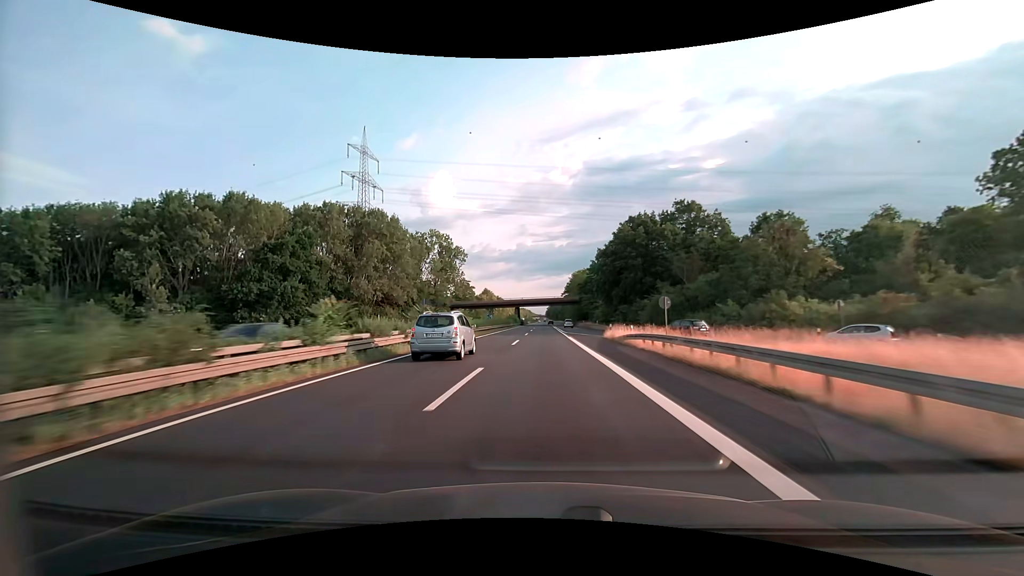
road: trunk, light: Day
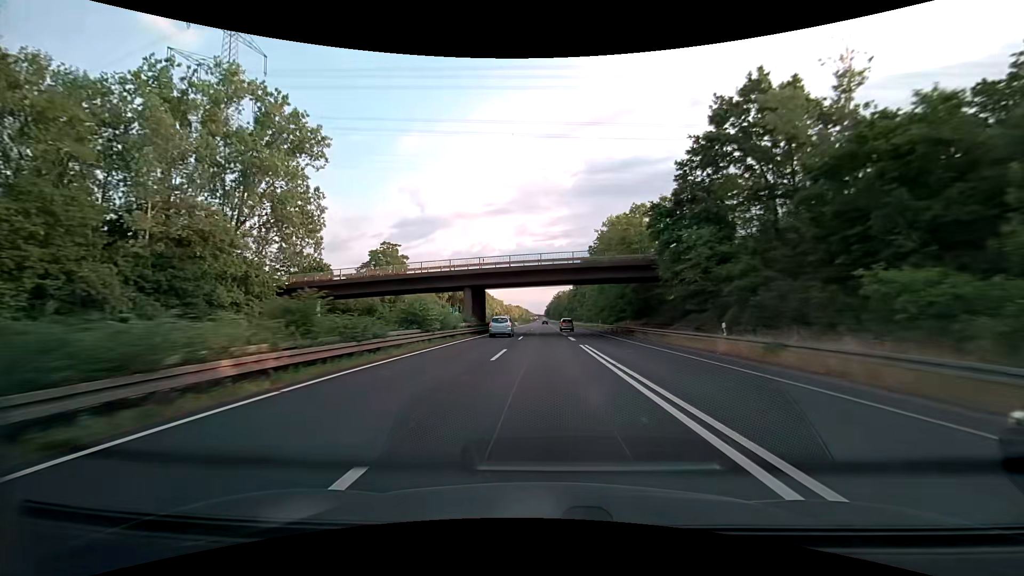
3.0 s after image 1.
(0.0, +82.5) m; 0°
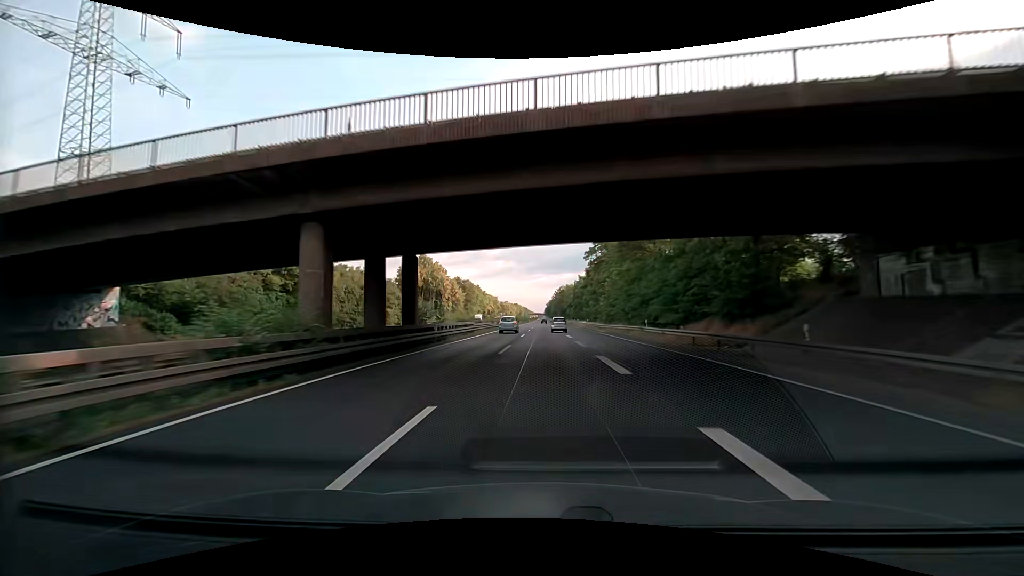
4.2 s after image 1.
(0.0, +32.9) m; 0°
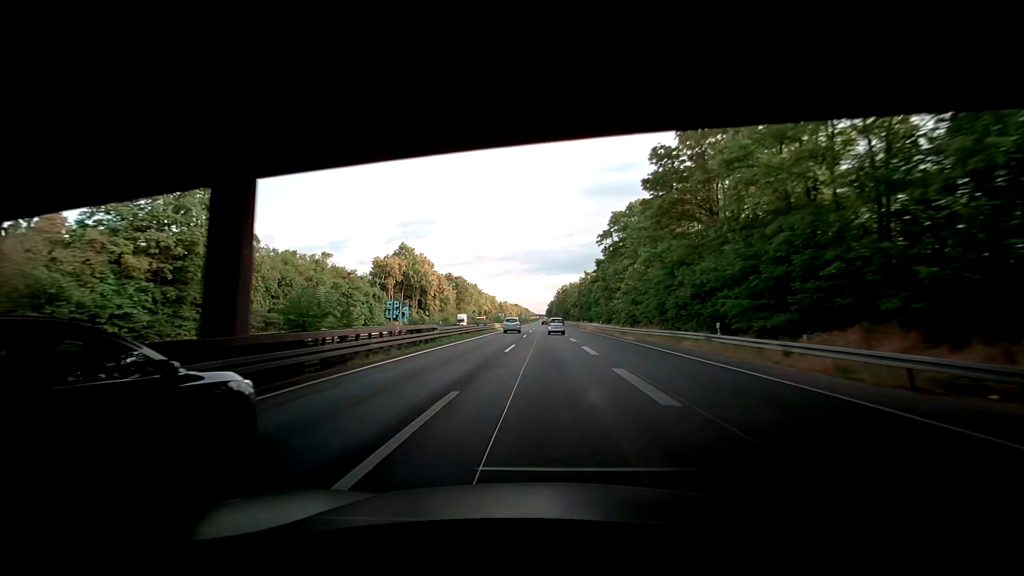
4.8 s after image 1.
(-0.1, +16.2) m; -1°
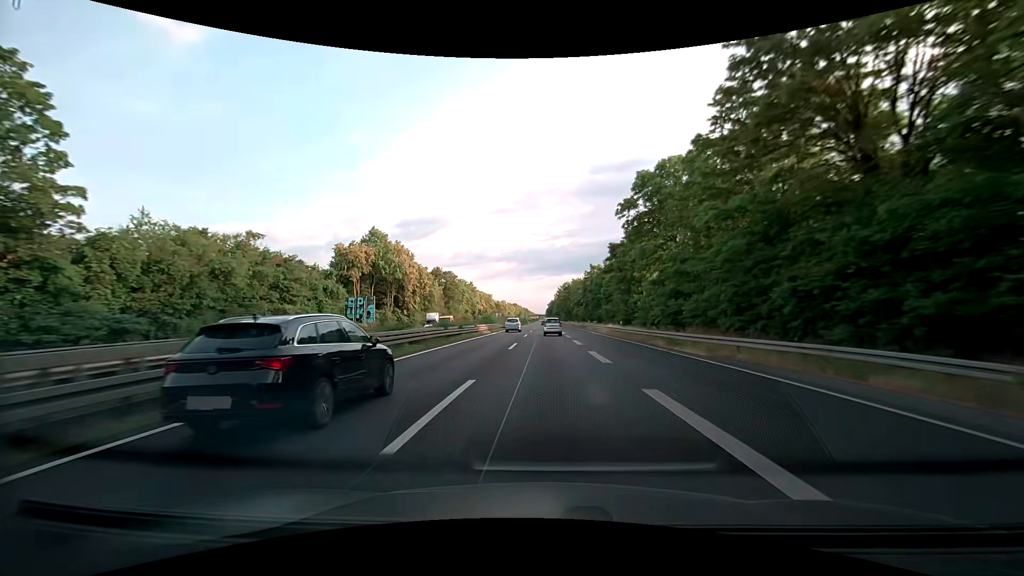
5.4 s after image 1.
(+0.1, +16.2) m; 0°
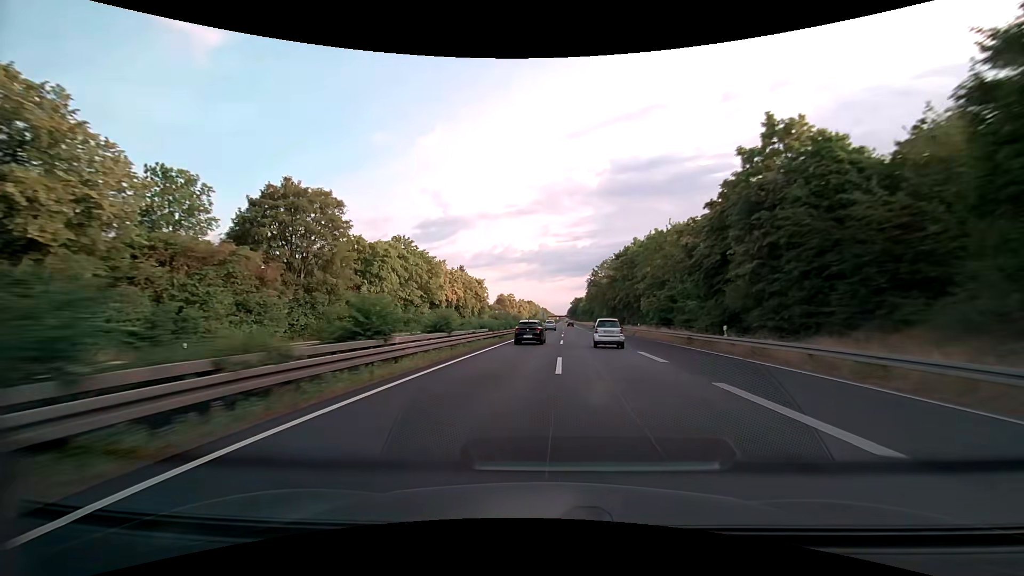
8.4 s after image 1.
(-1.4, +82.1) m; -2°
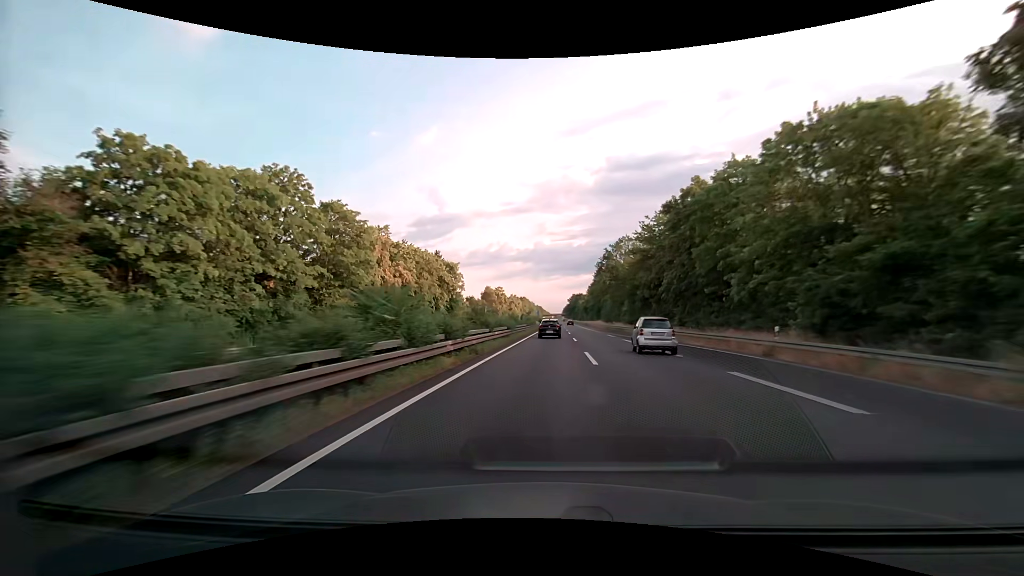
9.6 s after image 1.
(+0.1, +33.5) m; 0°
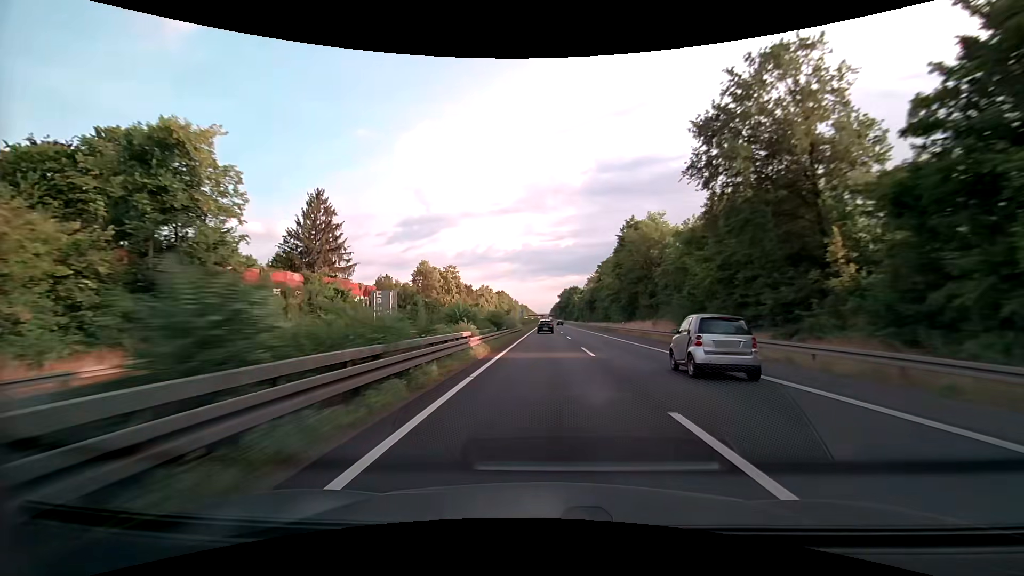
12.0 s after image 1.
(+1.7, +68.1) m; +2°
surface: asphalt
(0, +10) (0, +20) (0, +30) (0, +40) (0, +50) (0, +60) (0, +70) (-1, +80) (-1, +90) (-1, +100) m
